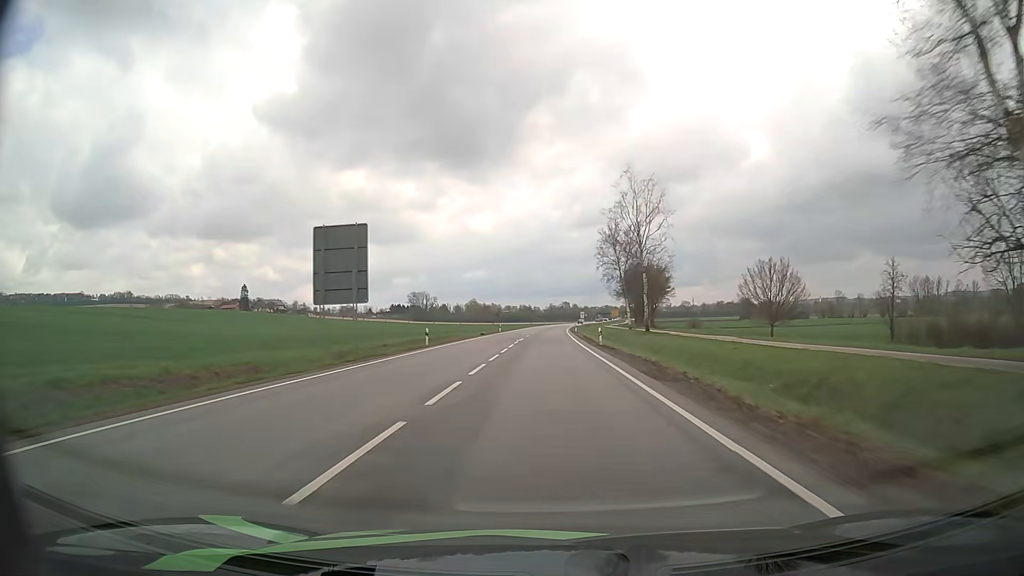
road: primary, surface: asphalt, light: Day
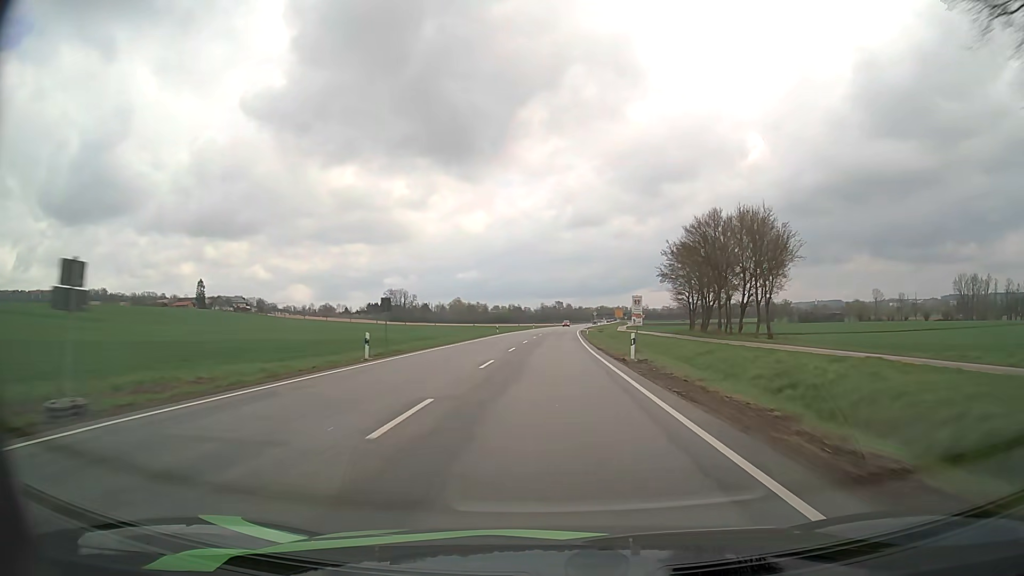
(0.0, +63.9) m; +1°
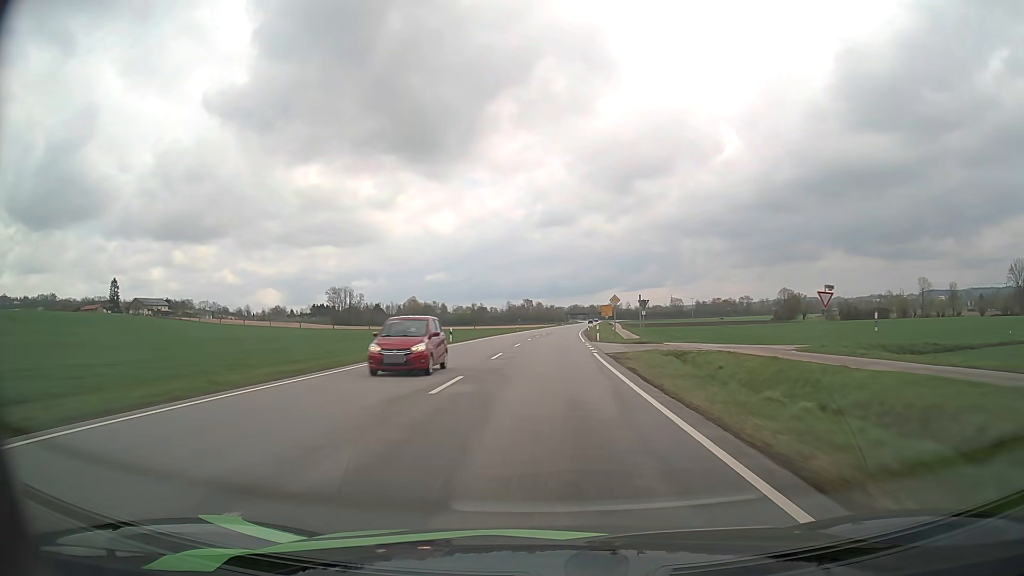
(+1.6, +79.8) m; +2°
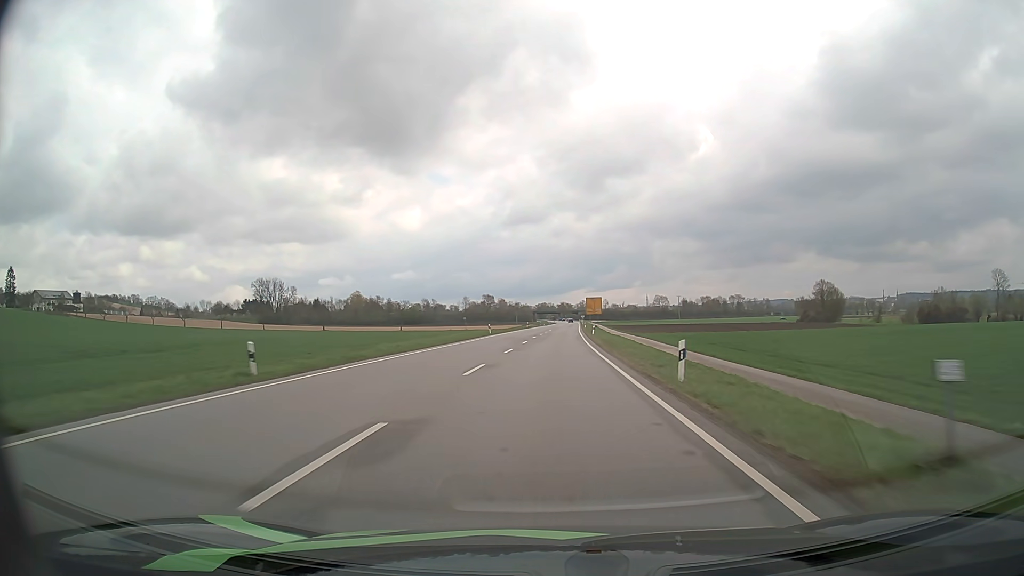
(+2.0, +79.7) m; +3°
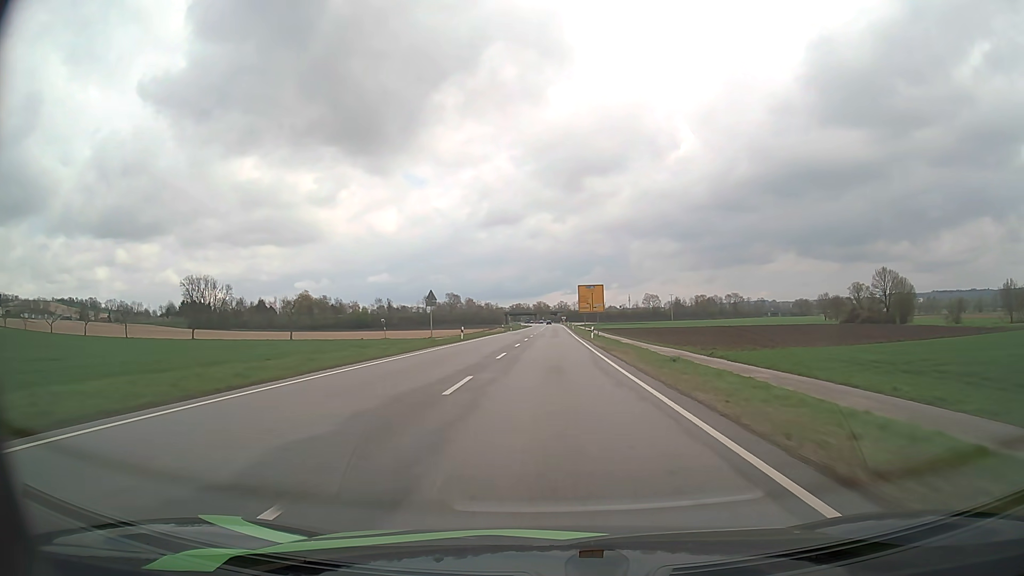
(+1.1, +63.8) m; +2°
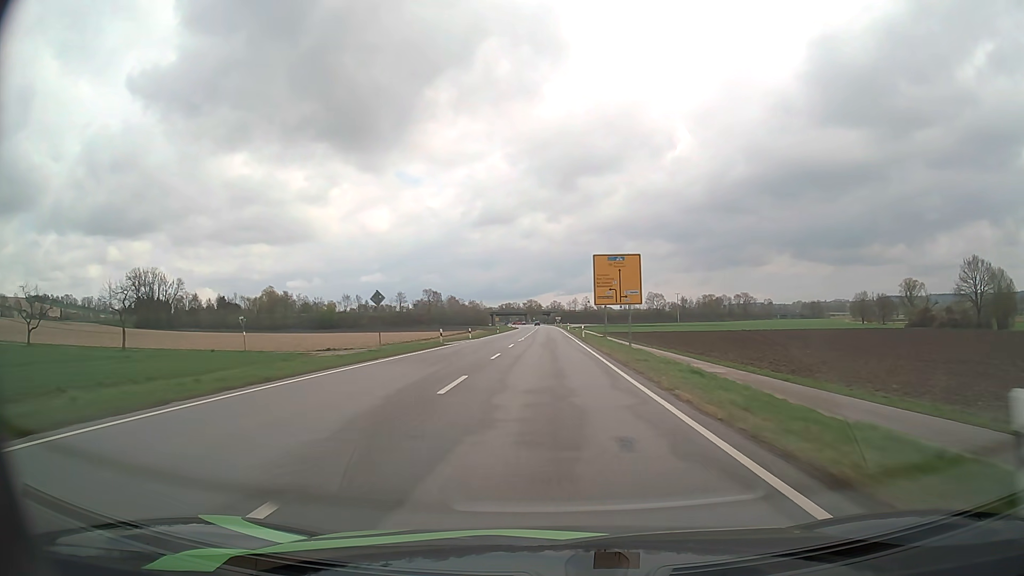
(+0.3, +47.8) m; +1°
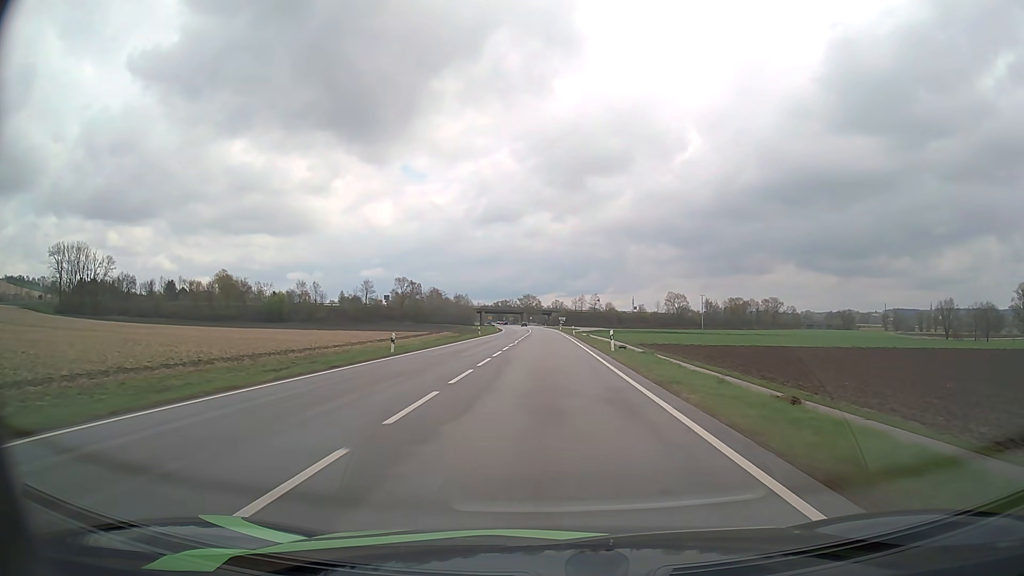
(-0.1, +63.8) m; 0°
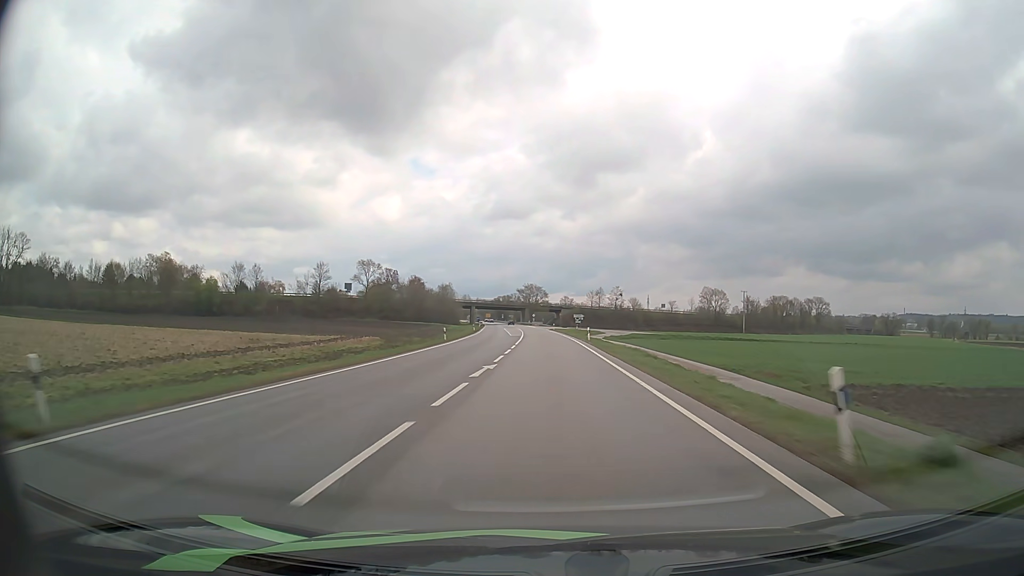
(-0.2, +63.8) m; 0°
(0, +10) (0, +20) (0, +30) (0, +40) (0, +50) (-1, +60) (-1, +70) (-1, +80) (-2, +90) (-2, +100) m
